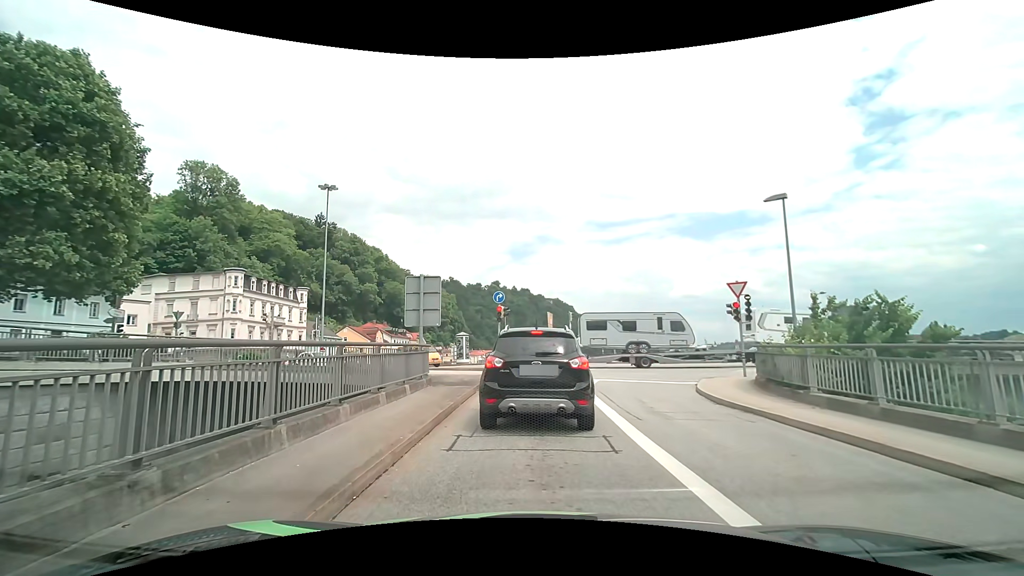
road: primary_link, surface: asphalt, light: Day
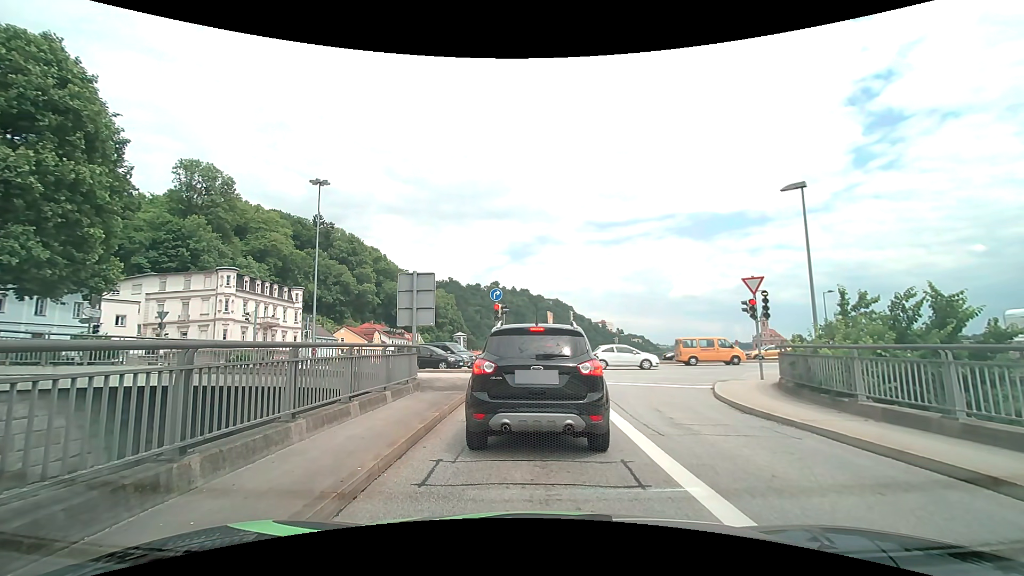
(0.0, +1.6) m; +1°
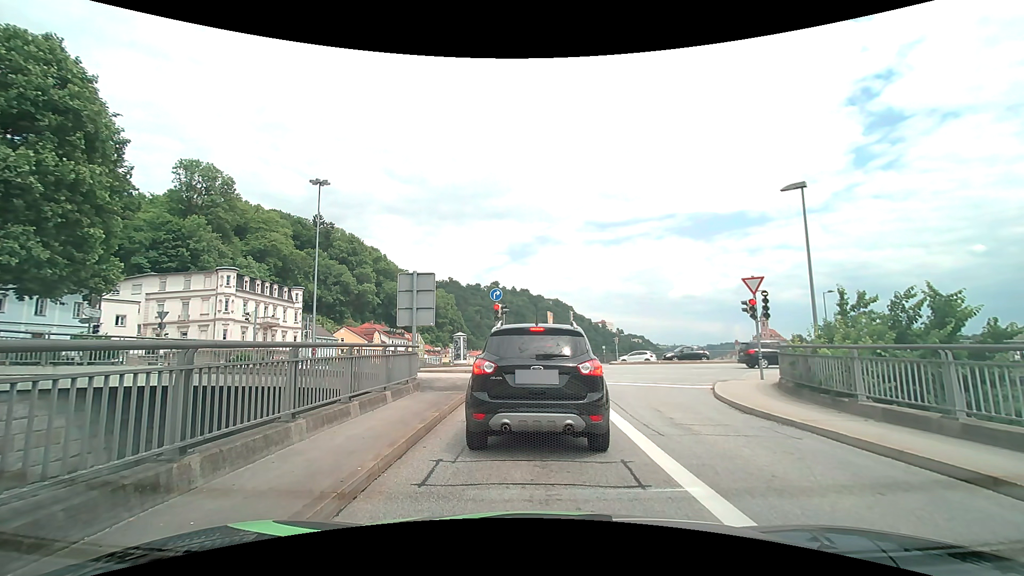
(0.0, 0.0) m; 0°
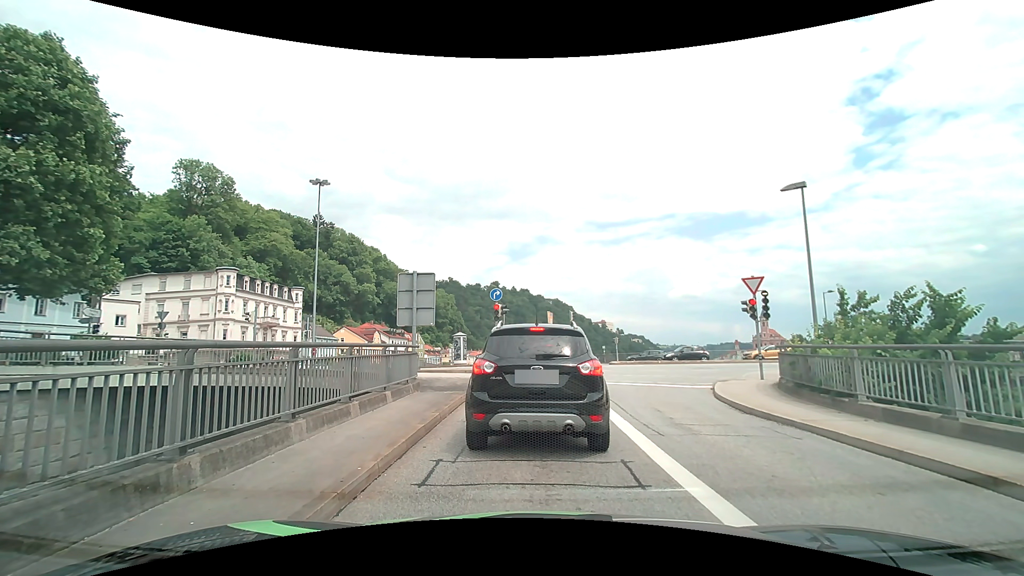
(0.0, 0.0) m; 0°
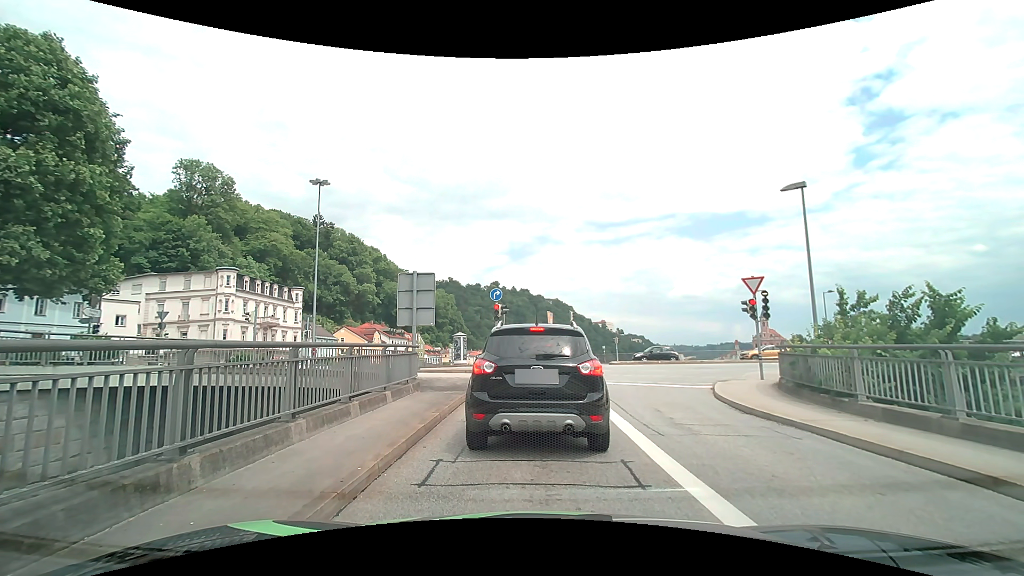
(0.0, 0.0) m; 0°
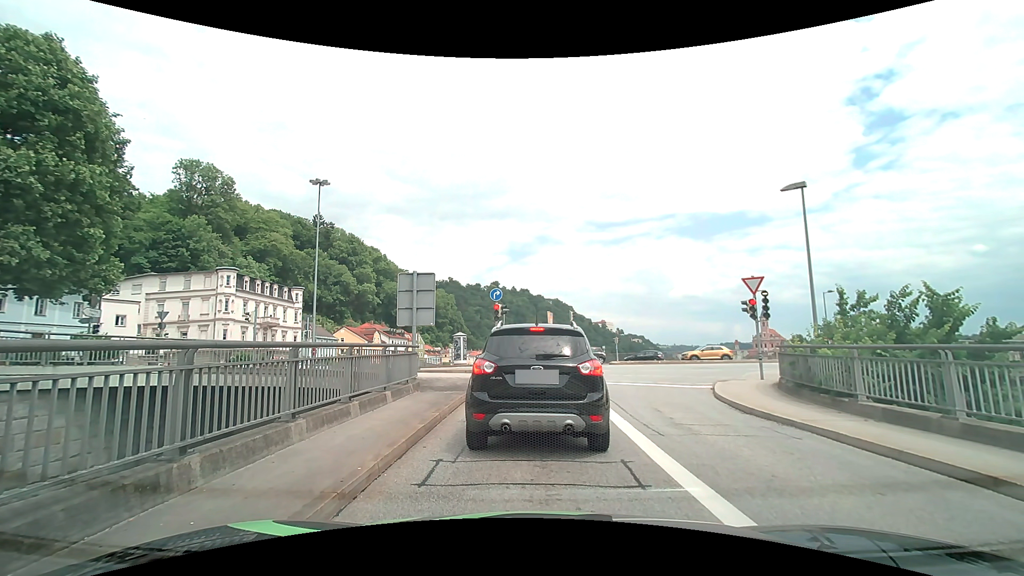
(0.0, 0.0) m; 0°
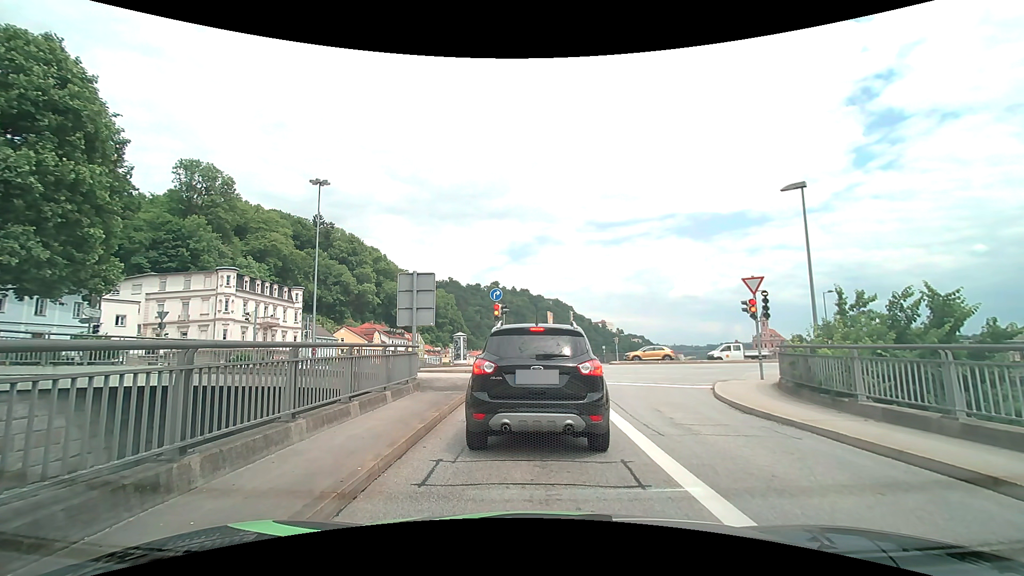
(0.0, 0.0) m; 0°
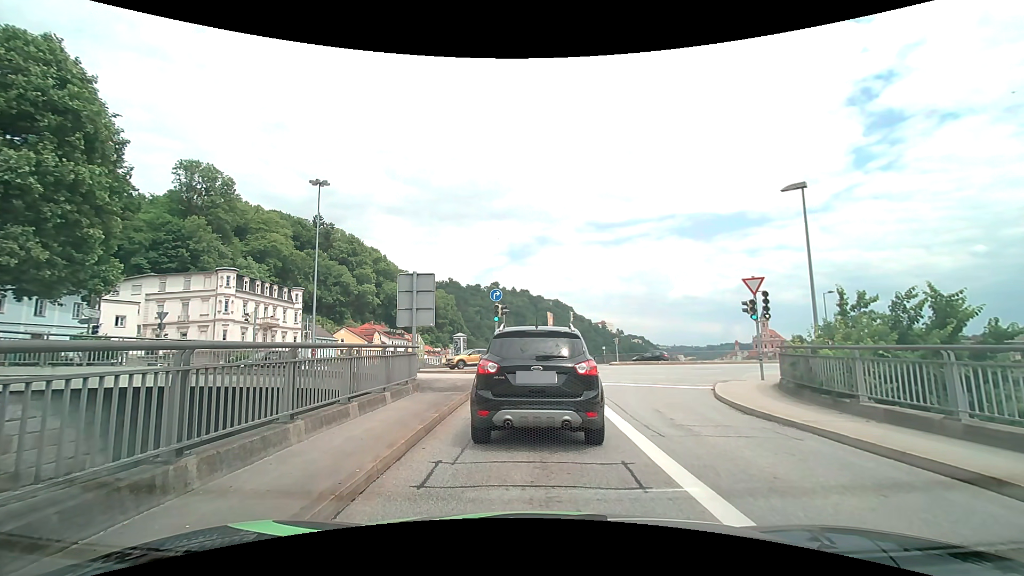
(0.0, 0.0) m; 0°
(0, +10) (+1, +20) (+6, +29) (+14, +34) (+24, +35) (+34, +35) (+44, +35) (+54, +35) (+64, +35) (+74, +34) m
